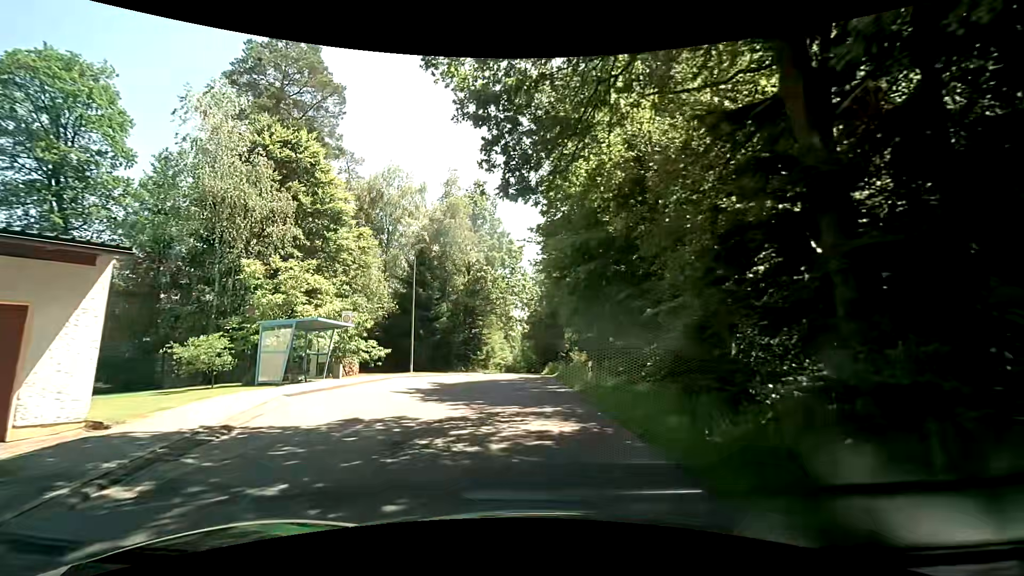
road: residential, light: Day
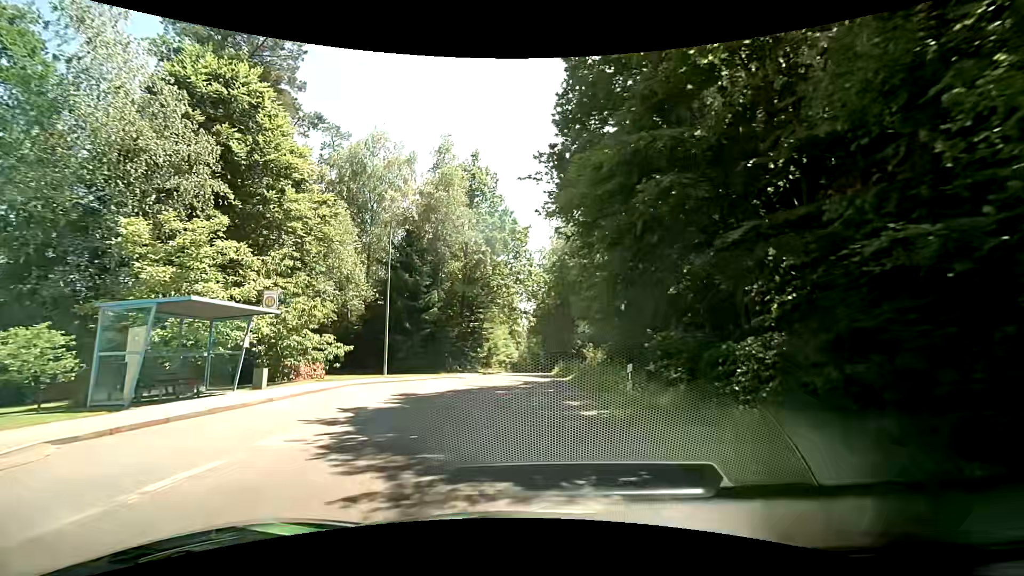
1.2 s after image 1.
(-0.1, +7.1) m; -1°
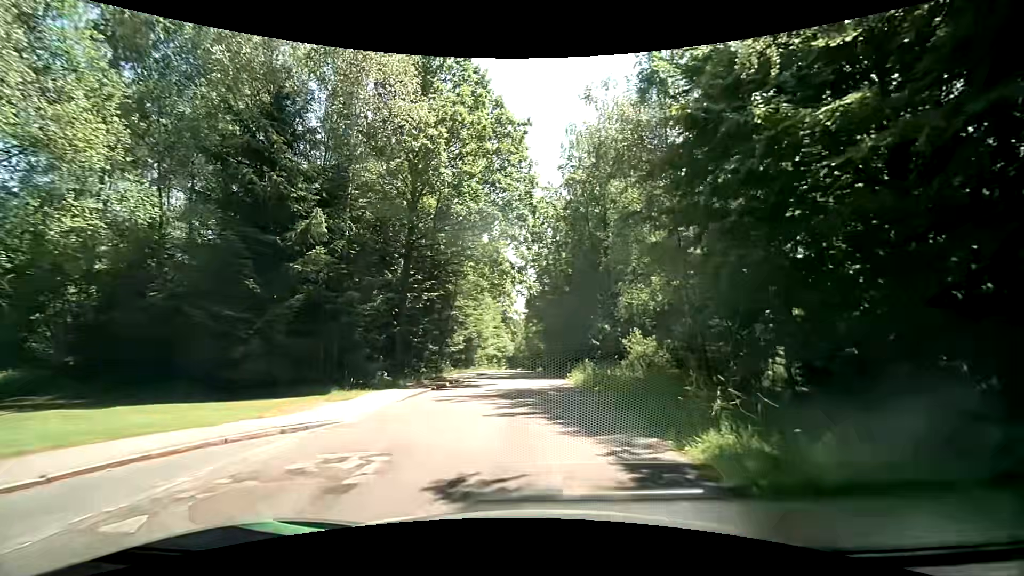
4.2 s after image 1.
(-0.1, +20.3) m; +1°
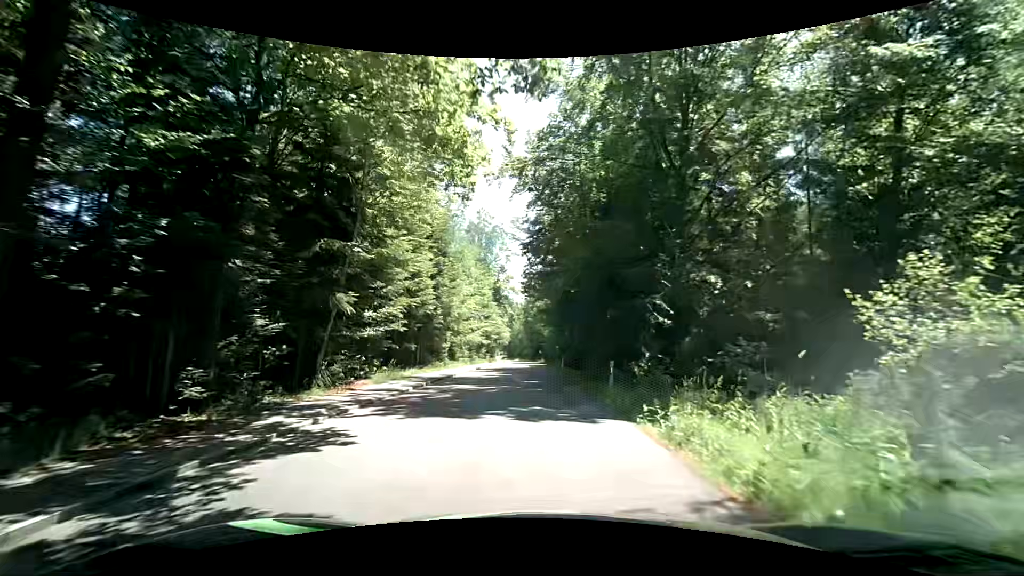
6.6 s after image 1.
(-0.2, +19.3) m; 0°
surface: asphalt
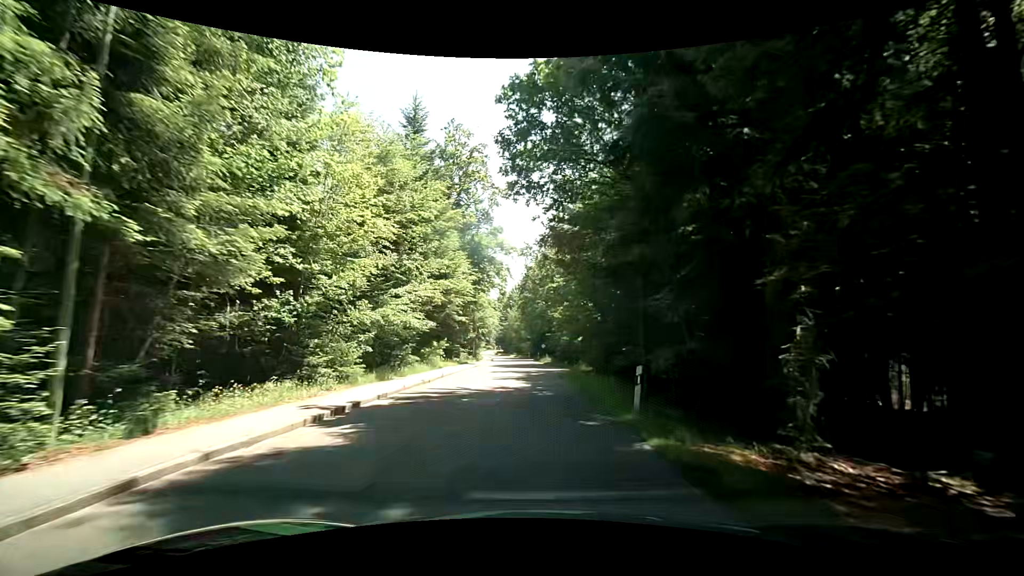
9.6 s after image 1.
(-0.6, +28.5) m; -1°
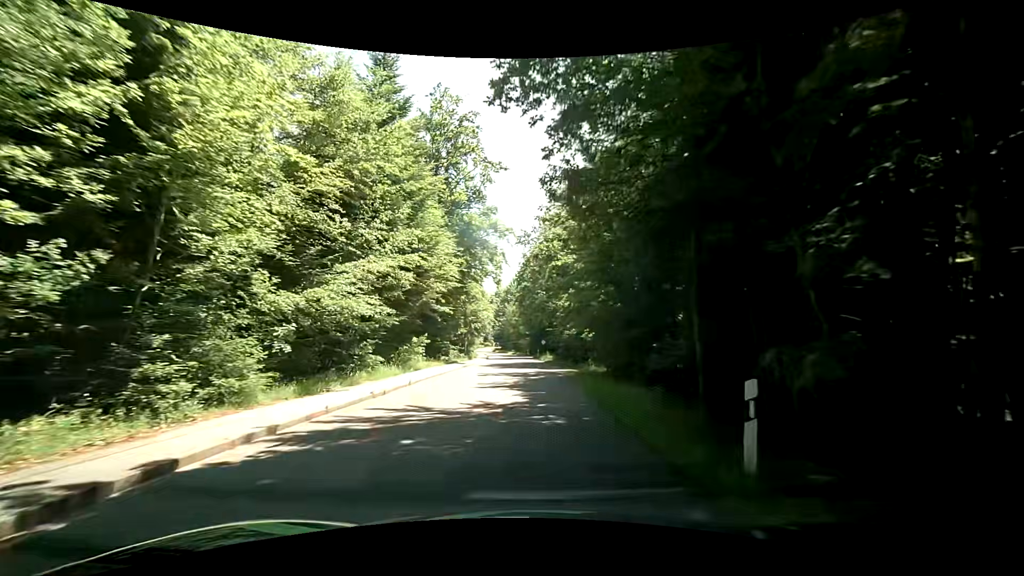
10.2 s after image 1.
(0.0, +6.1) m; +1°
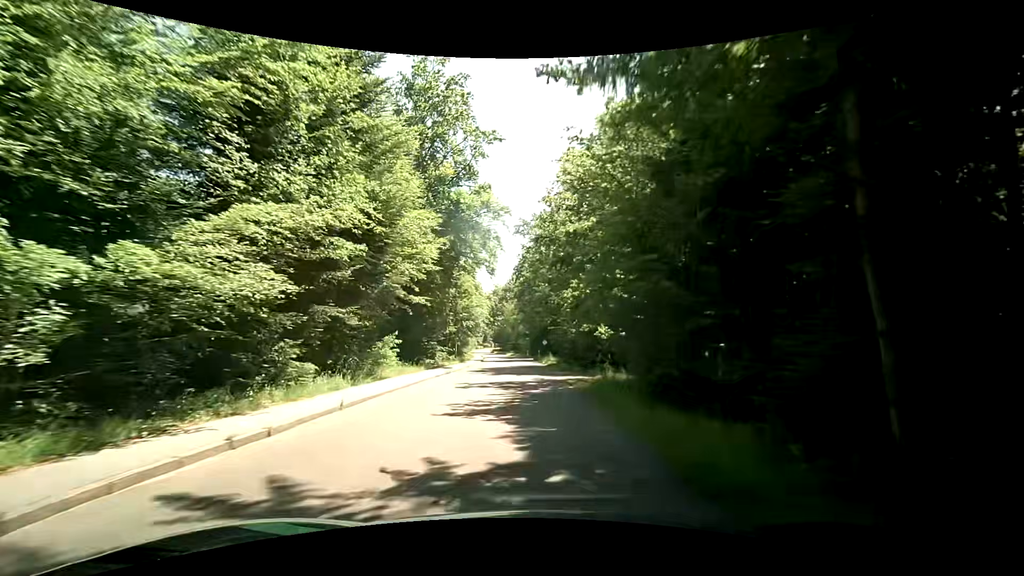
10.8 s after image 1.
(0.0, +6.3) m; 0°
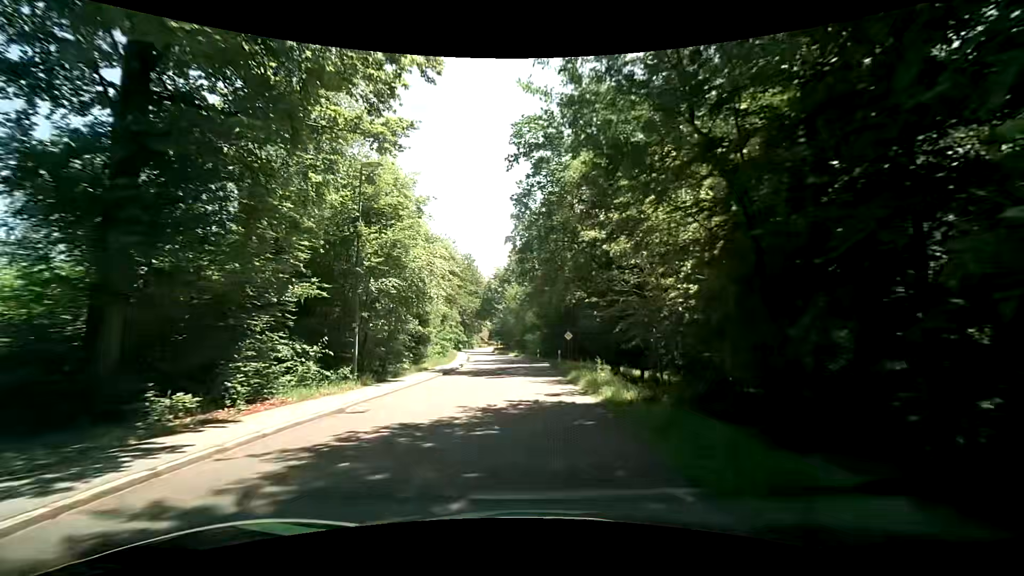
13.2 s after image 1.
(-0.2, +26.6) m; -2°
(0, +10) (0, +20) (0, +30) (-1, +40) (-1, +50) (-3, +60) (-4, +70) (-5, +80) (-7, +90) (-8, +99) m
